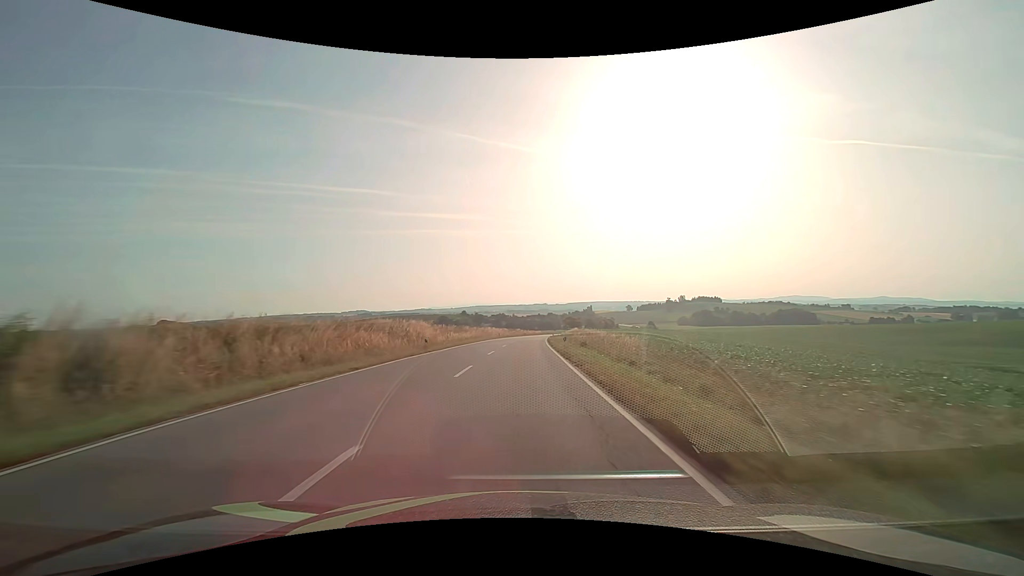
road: secondary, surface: asphalt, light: Day
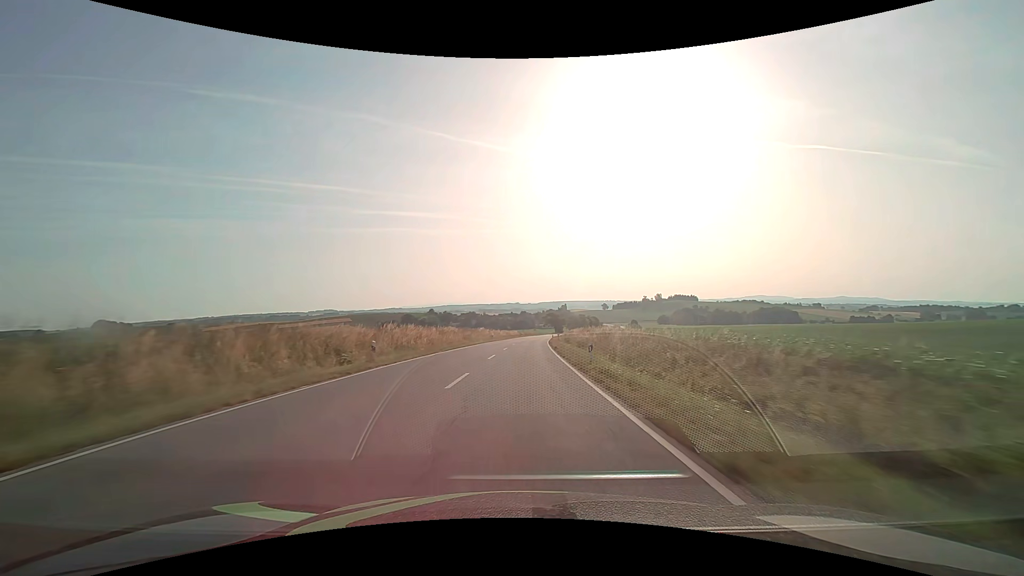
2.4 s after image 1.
(+1.4, +61.8) m; +3°
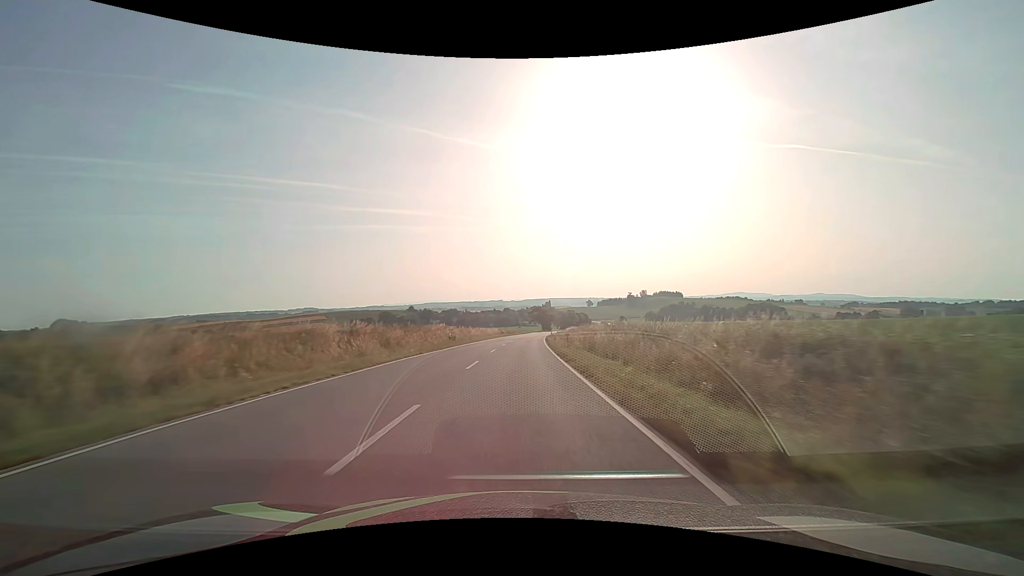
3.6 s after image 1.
(+0.6, +30.9) m; +2°
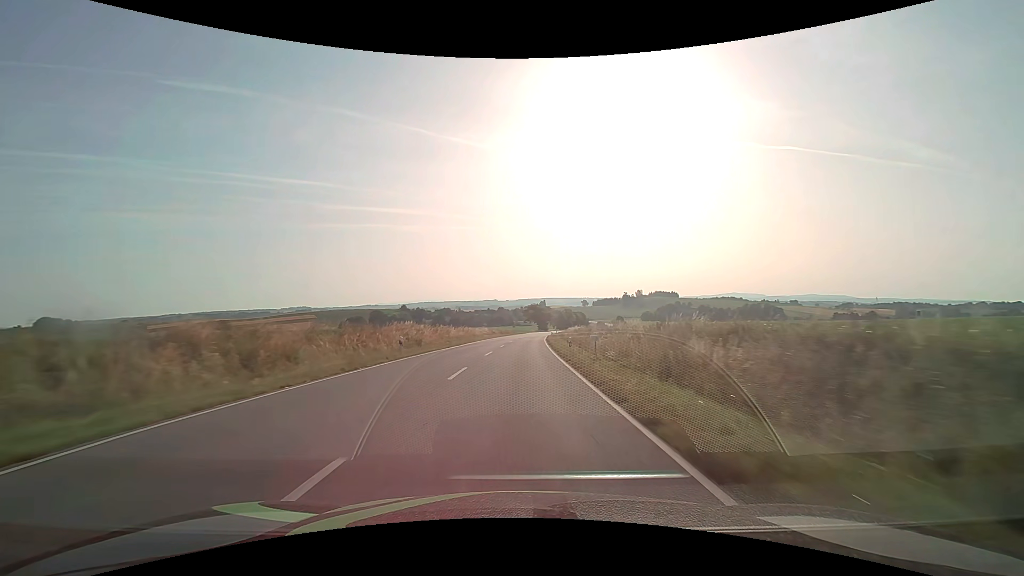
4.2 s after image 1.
(+0.1, +15.6) m; +1°
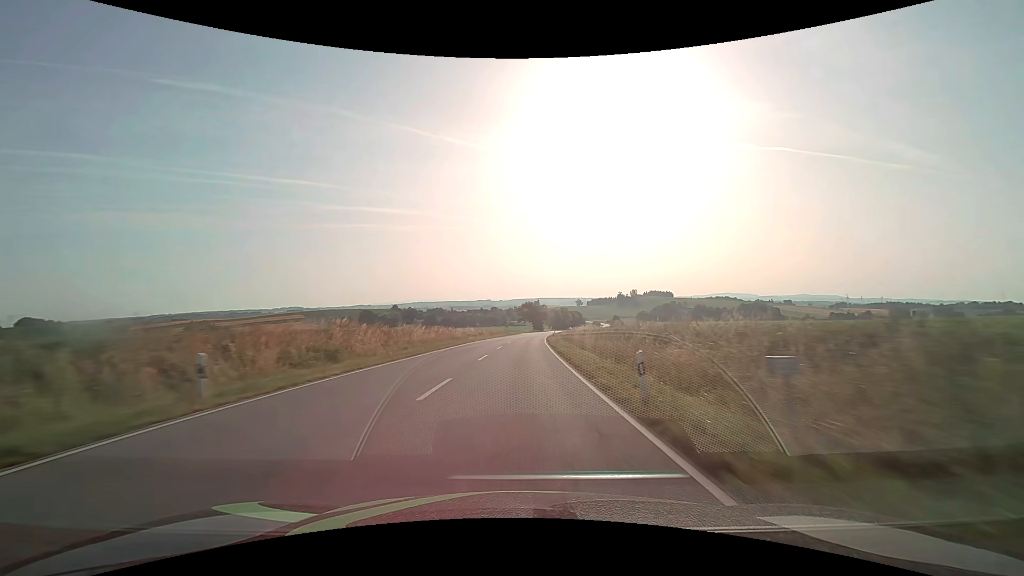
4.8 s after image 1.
(+0.1, +15.8) m; +1°
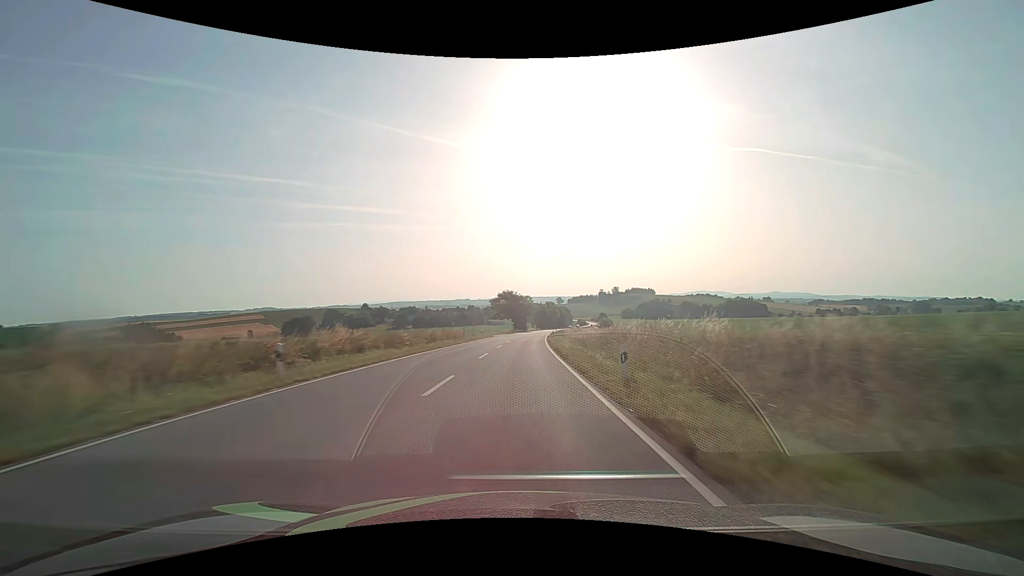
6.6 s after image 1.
(+1.1, +47.6) m; +3°
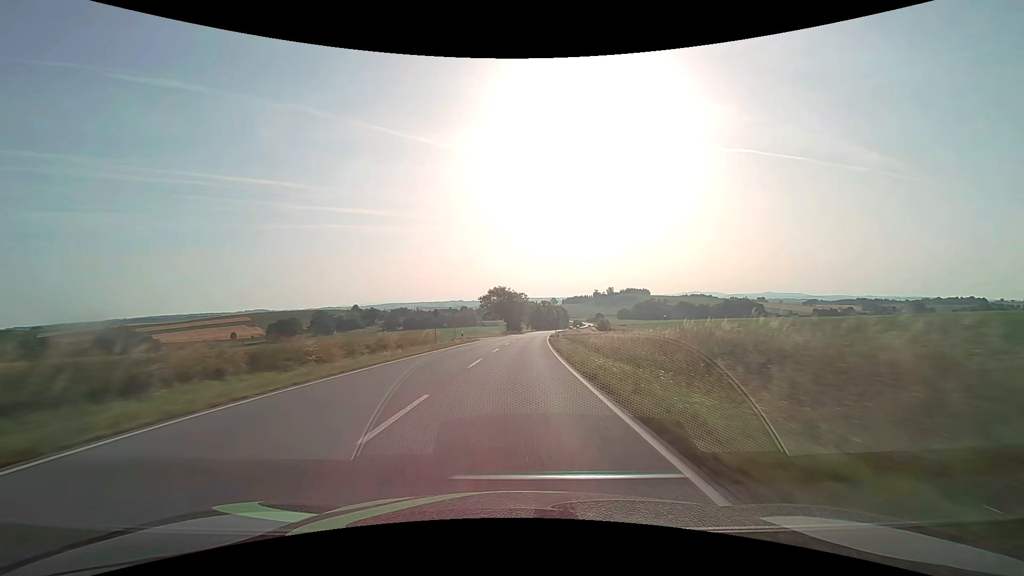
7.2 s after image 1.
(+0.1, +15.9) m; +1°
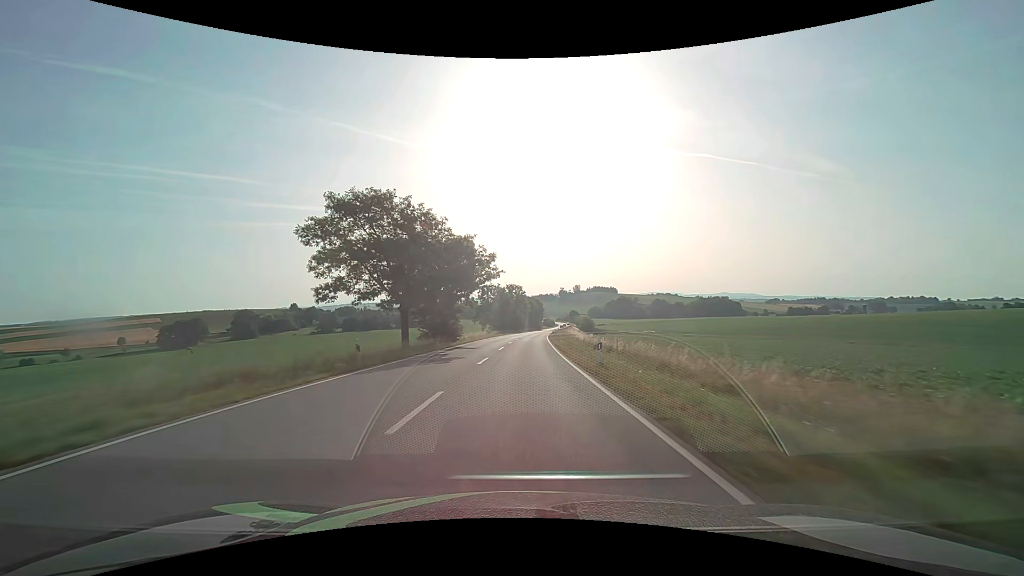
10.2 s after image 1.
(+2.9, +79.2) m; +4°
(0, +10) (0, +20) (0, +30) (+1, +40) (+1, +50) (+2, +60) (+2, +70) (+3, +80) (+4, +90) (+4, +100) m
